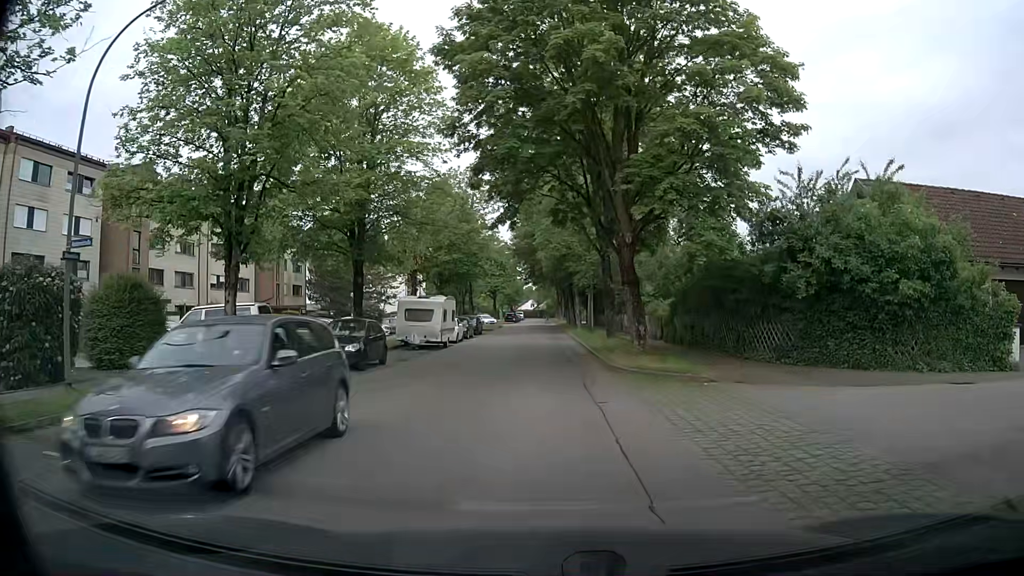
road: residential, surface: asphalt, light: Day
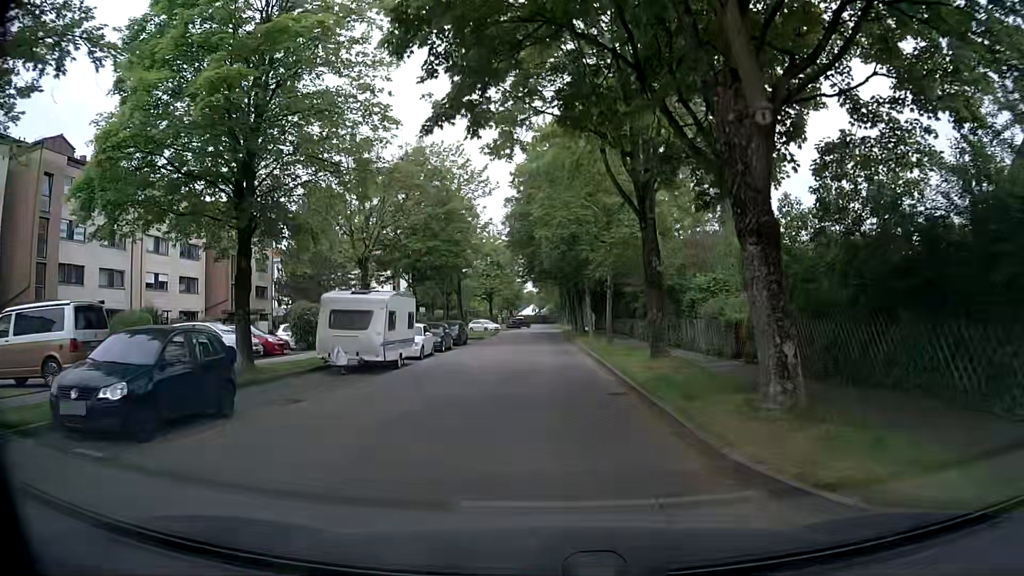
(+0.1, +11.6) m; 0°
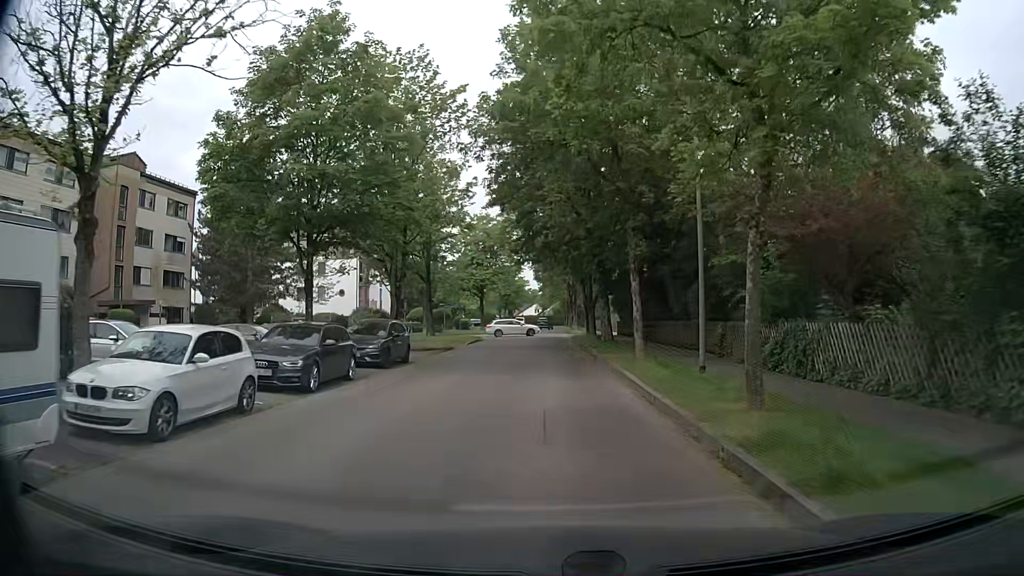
(-0.1, +19.5) m; 0°
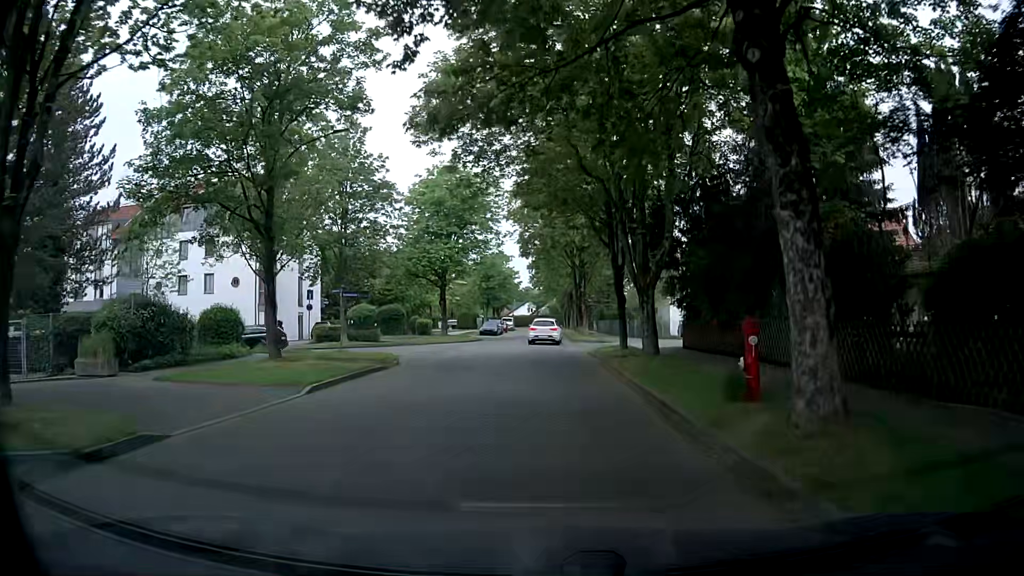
(-0.1, +26.1) m; 0°
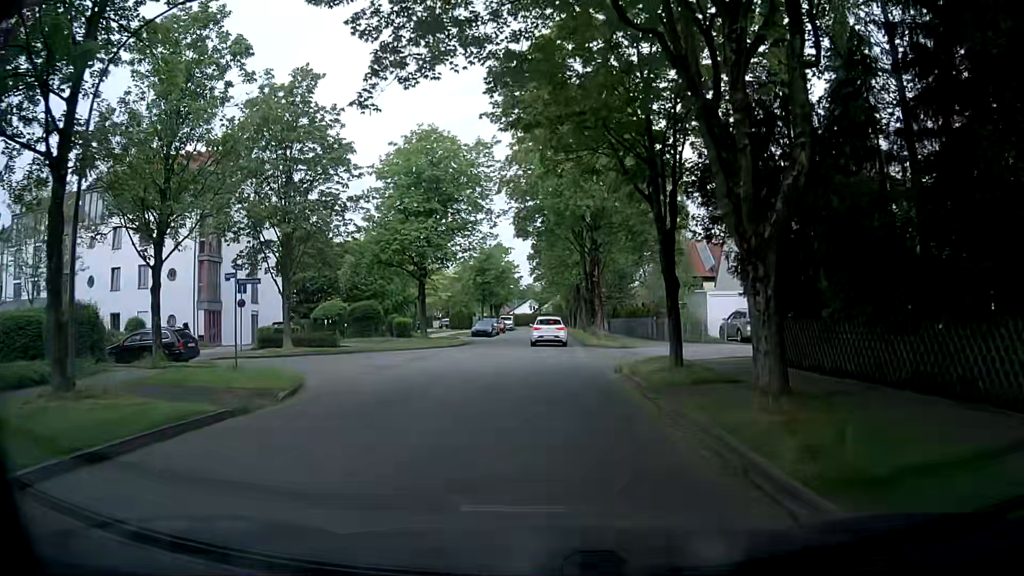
(0.0, +9.8) m; -1°
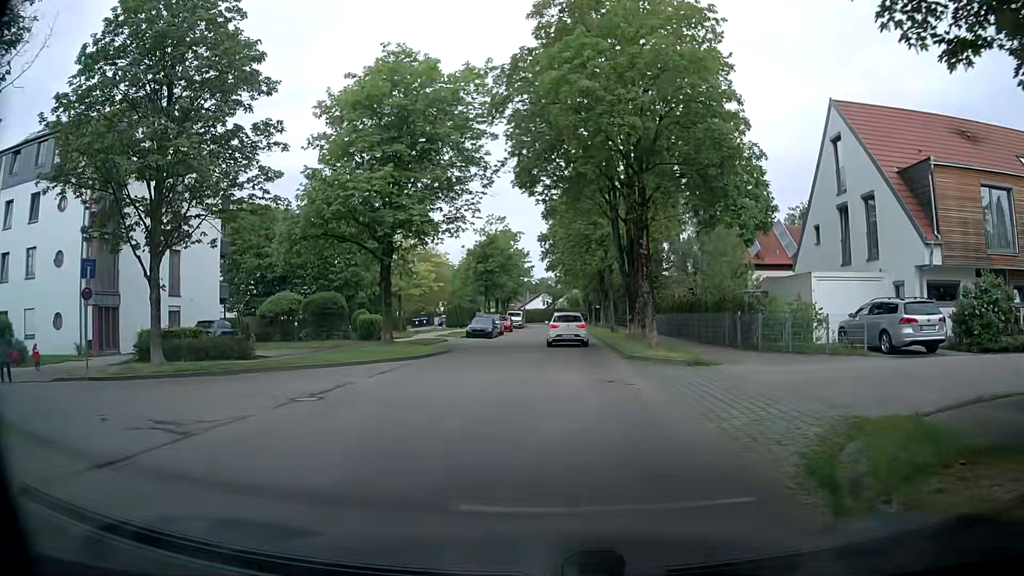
(+0.1, +12.5) m; +1°
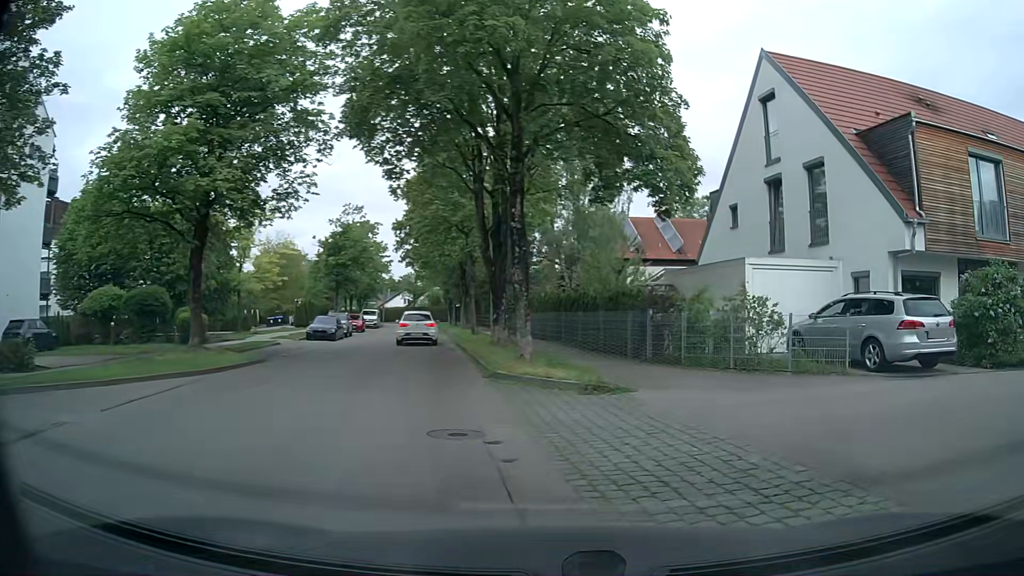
(+0.2, +6.0) m; +11°
